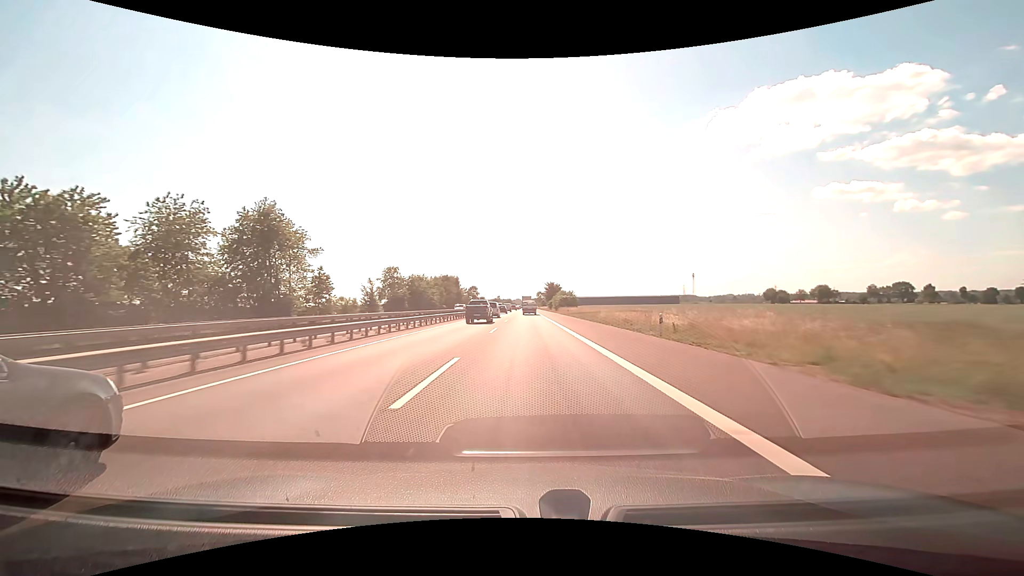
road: motorway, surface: asphalt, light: Day
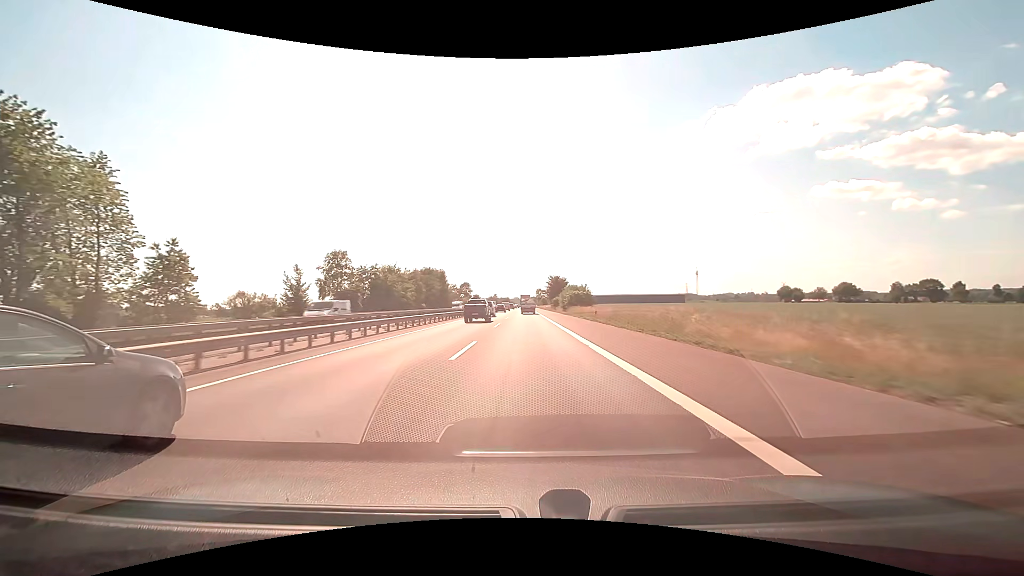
(+0.1, +29.7) m; 0°
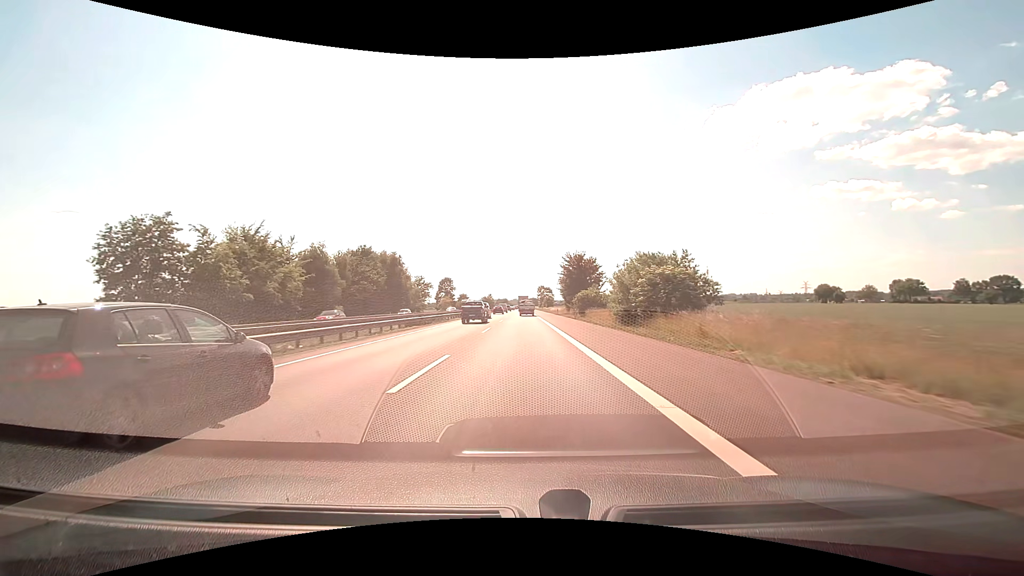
(+0.2, +57.4) m; 0°
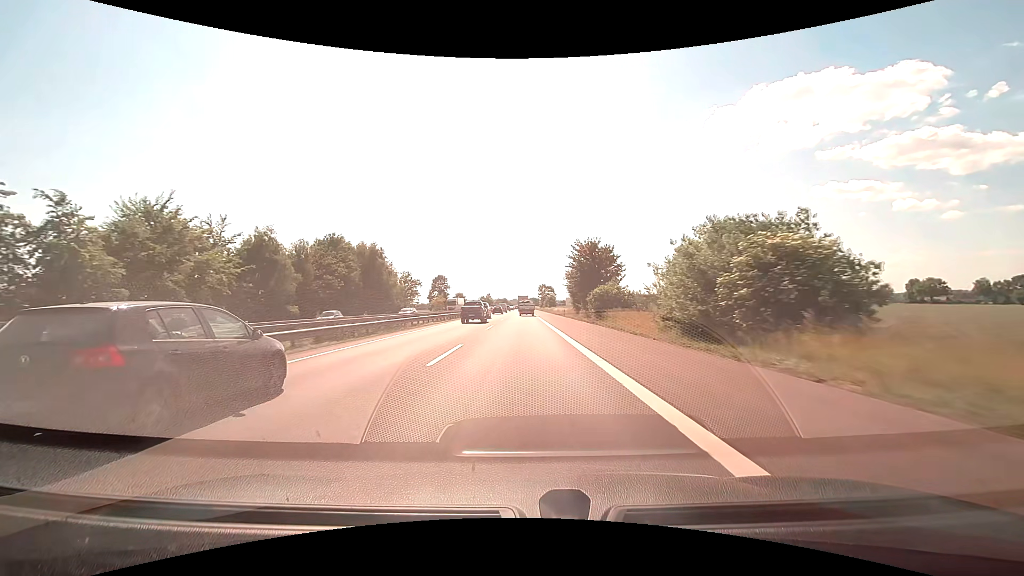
(0.0, +14.3) m; 0°
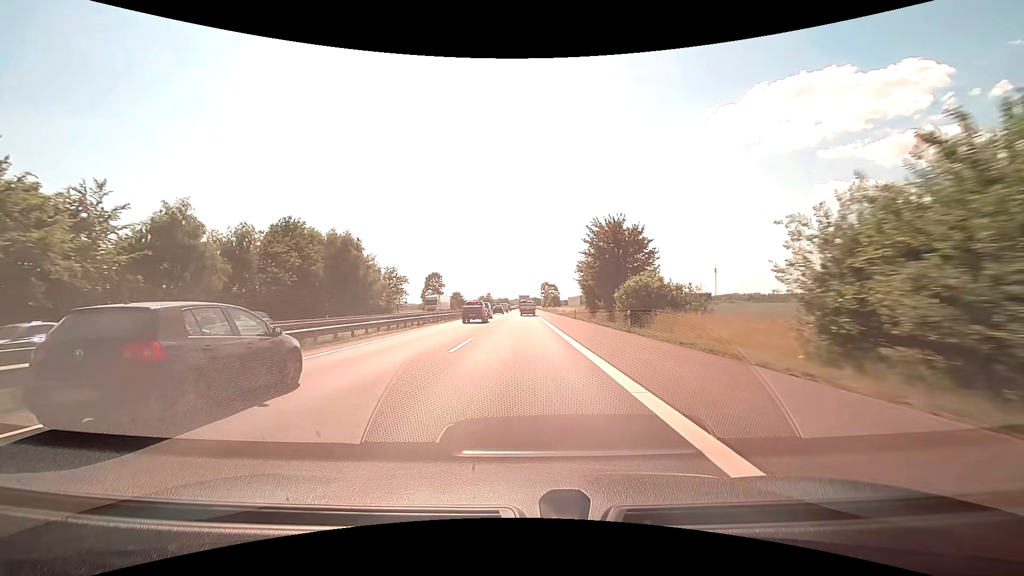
(0.0, +14.2) m; 0°
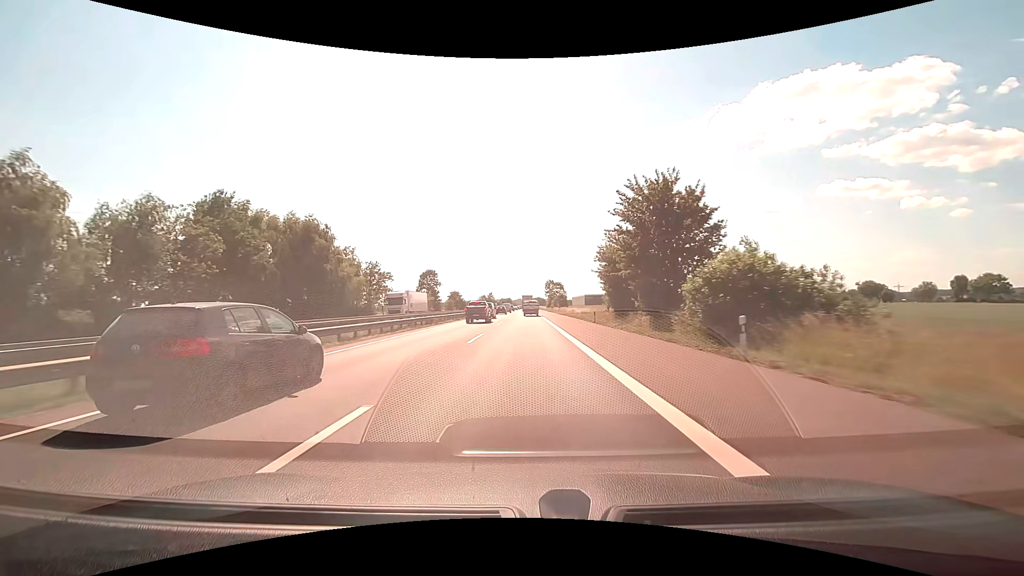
(0.0, +14.1) m; 0°
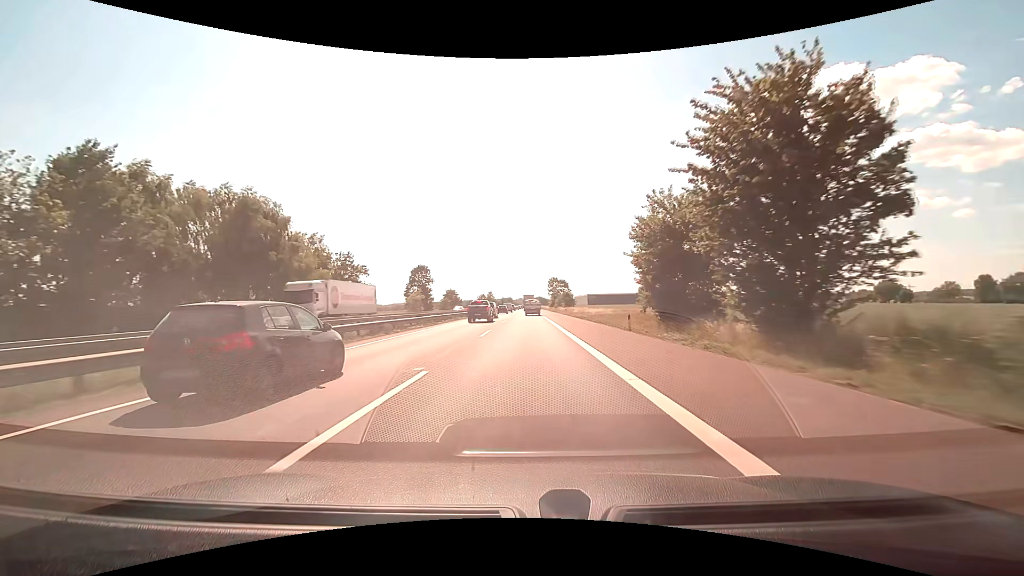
(0.0, +14.1) m; 0°
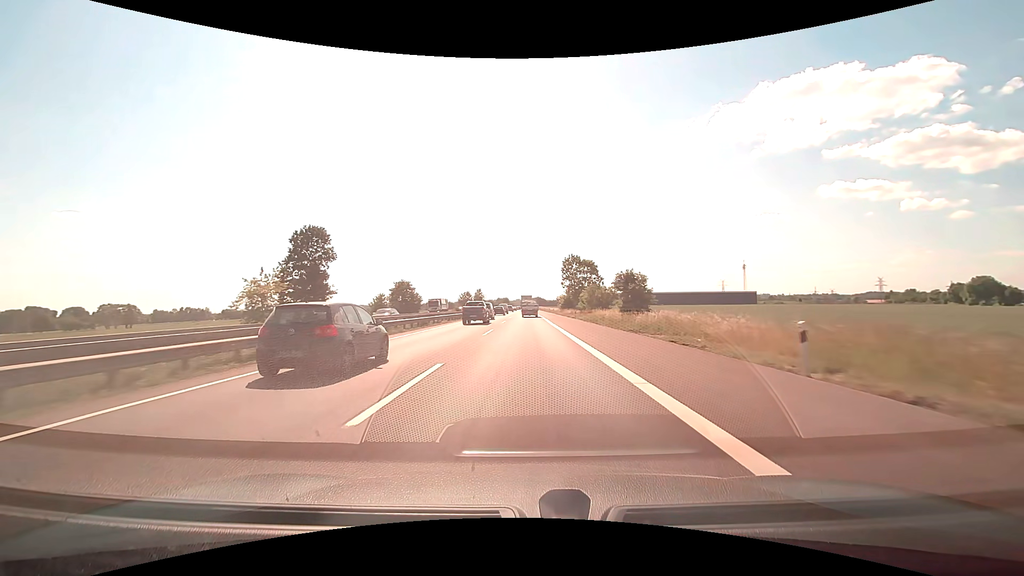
(+0.4, +69.6) m; 0°
